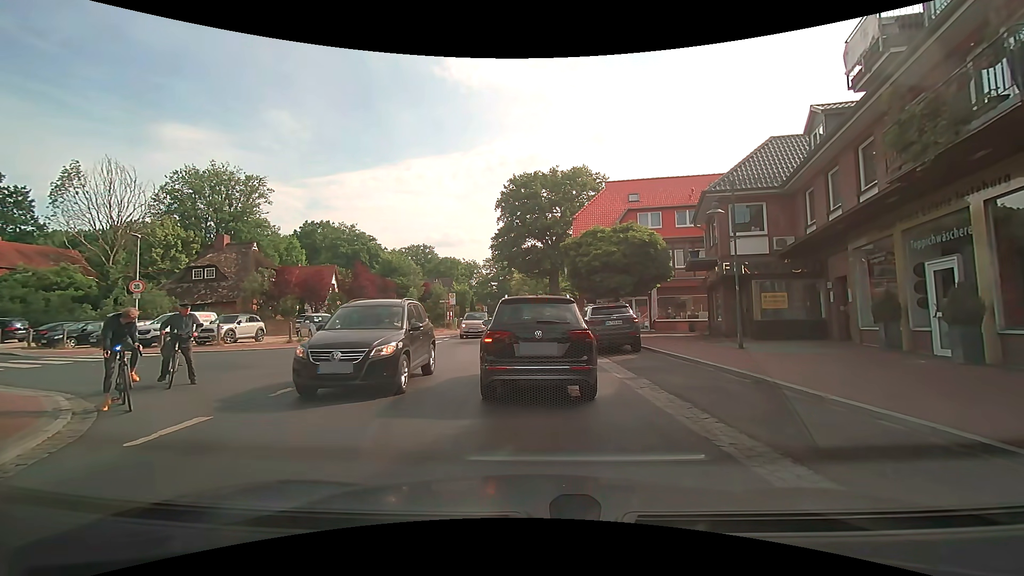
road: secondary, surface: asphalt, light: Day
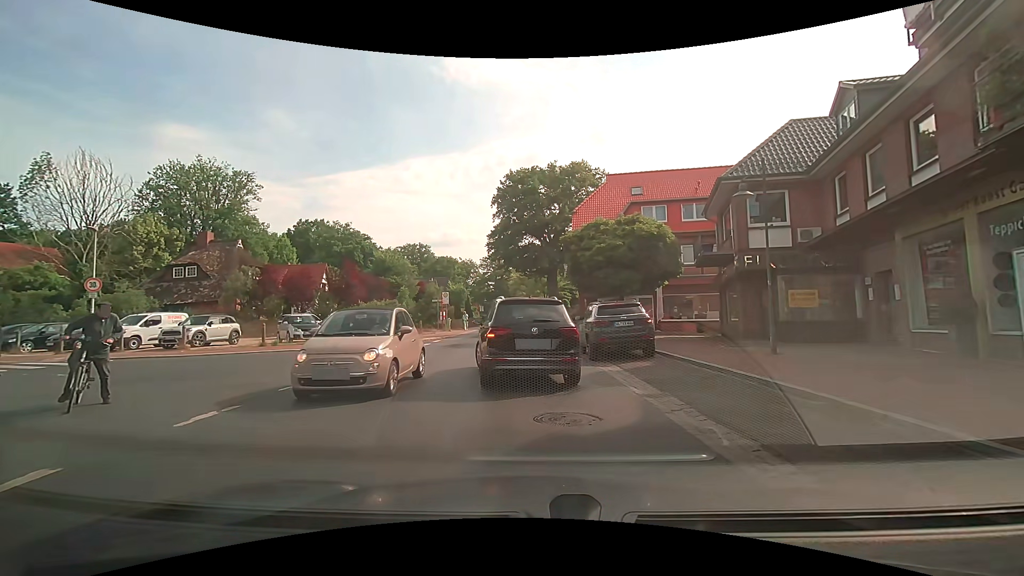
(0.0, +2.2) m; 0°
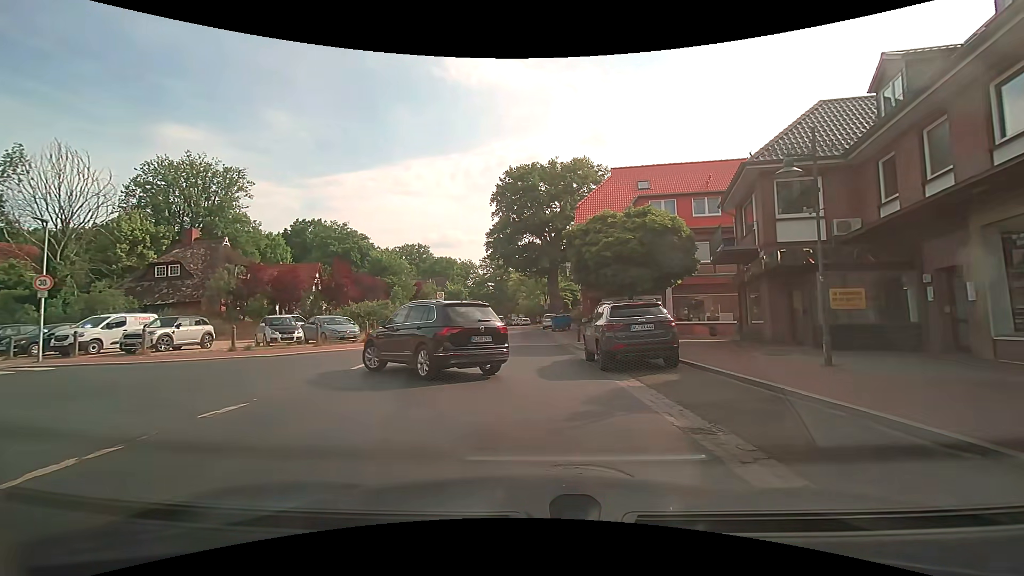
(0.0, +2.4) m; -2°
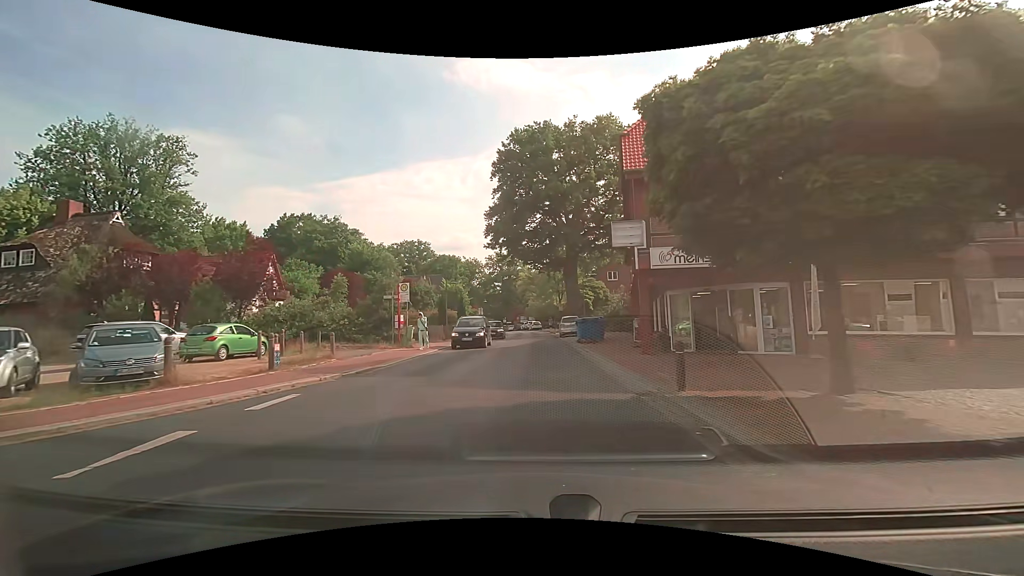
(0.0, +14.9) m; 0°
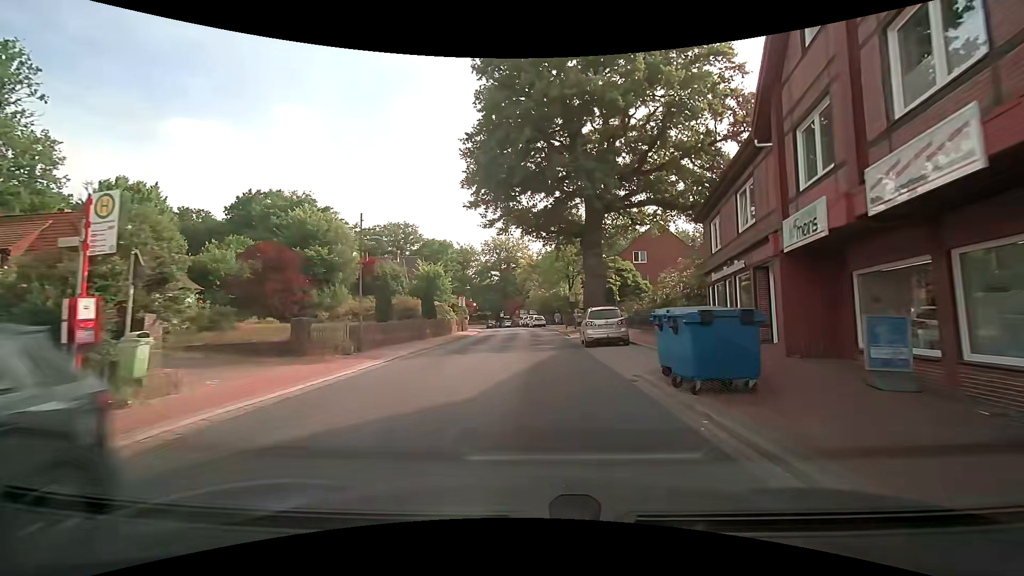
(-0.1, +18.2) m; -1°
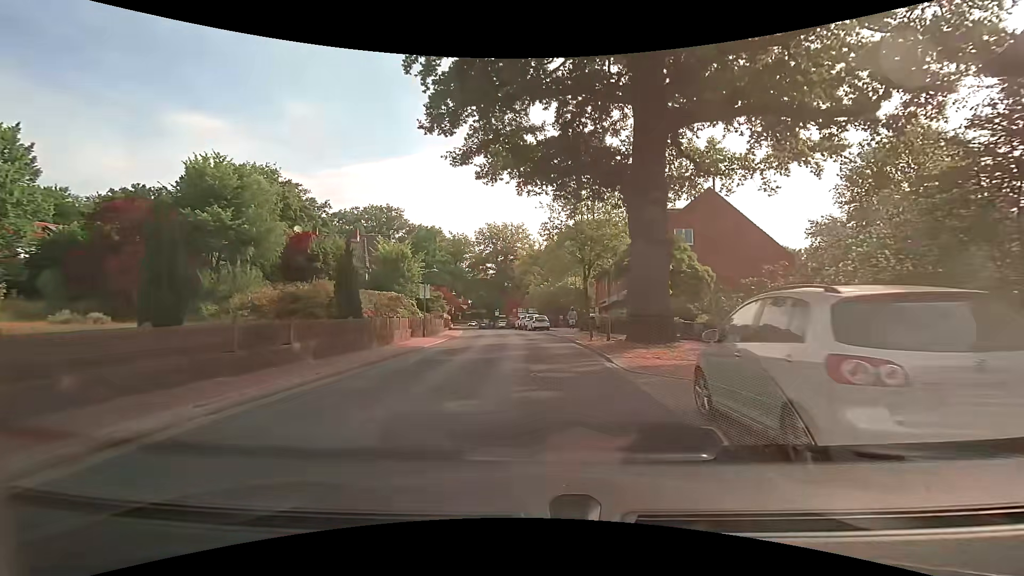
(0.0, +16.4) m; 0°
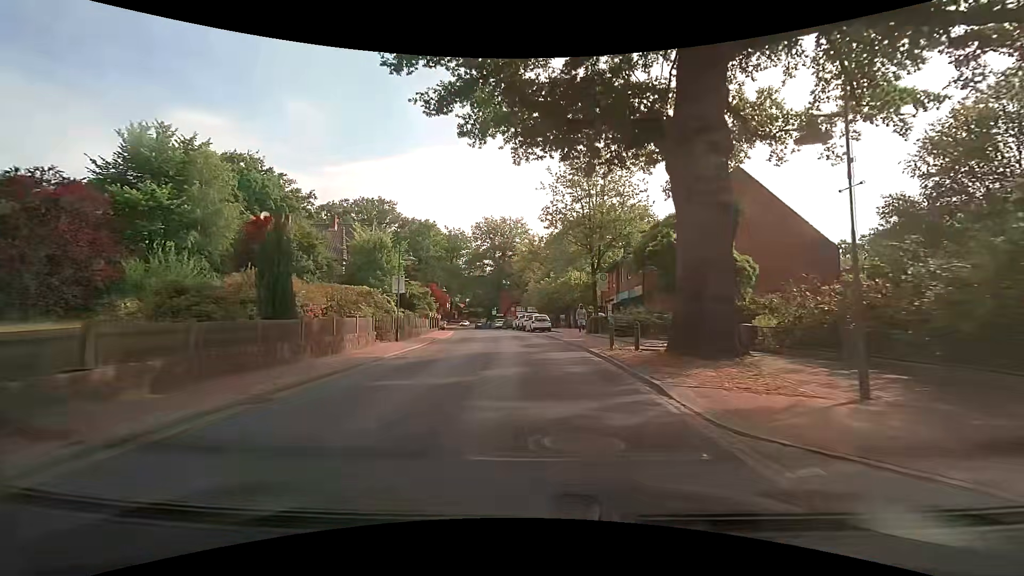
(0.0, +5.8) m; 0°
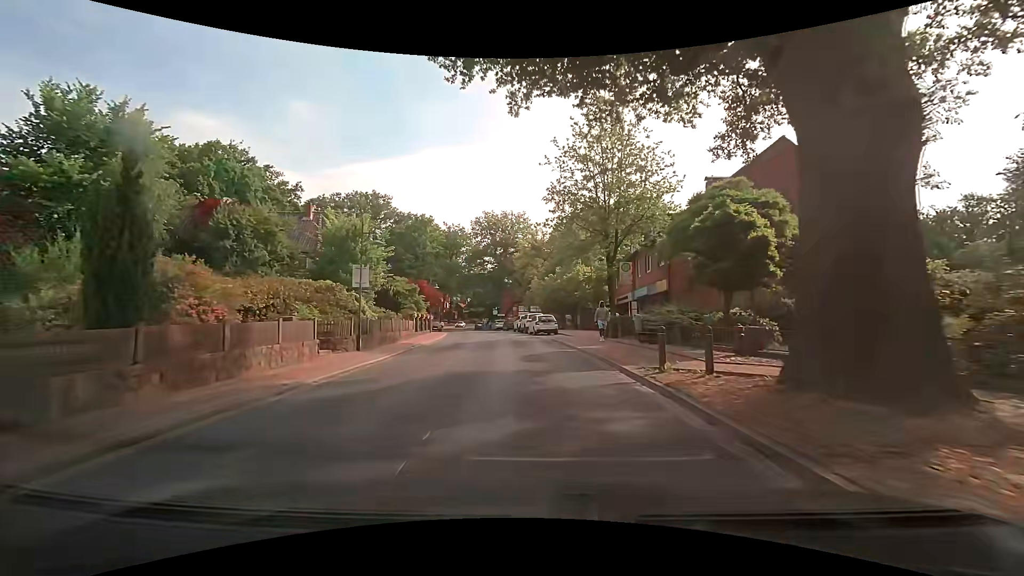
(0.0, +5.9) m; -1°
(0, +10) (0, +20) (-1, +30) (-2, +40) (-4, +50) (-6, +60) (-8, +69) (-10, +79) (-12, +89) (-13, +99) m
